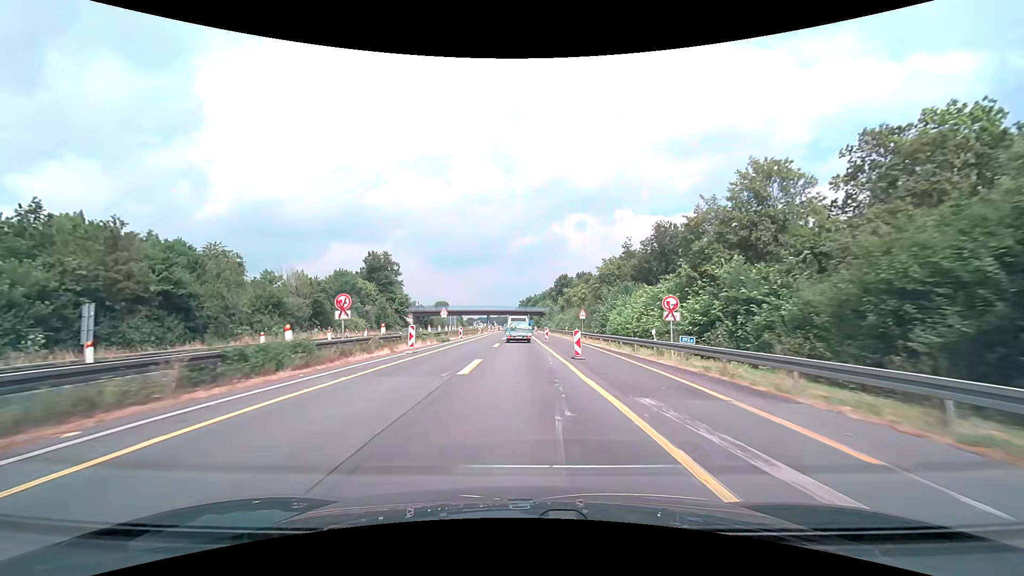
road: motorway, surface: asphalt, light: Day
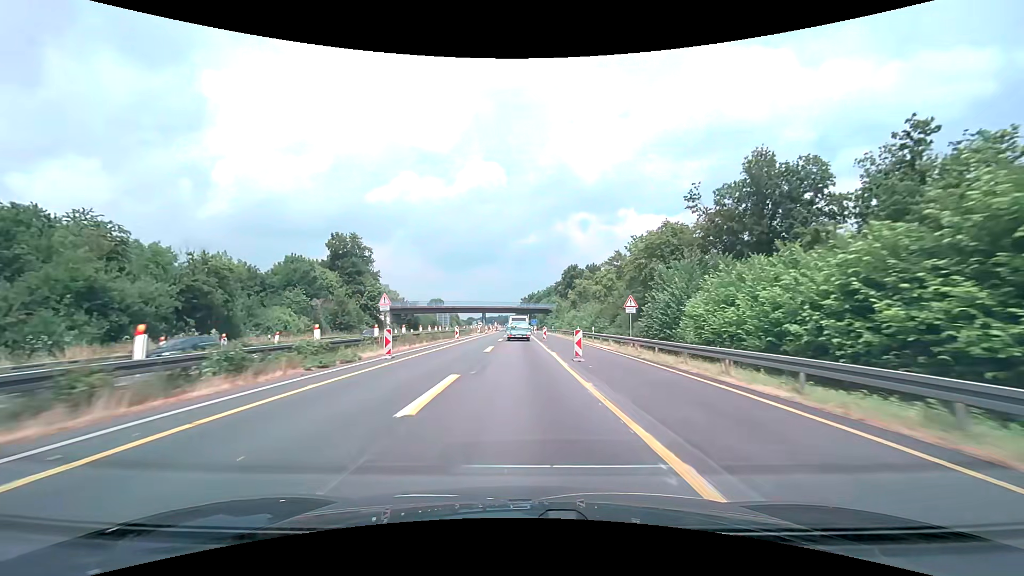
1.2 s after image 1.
(0.0, +24.5) m; 0°
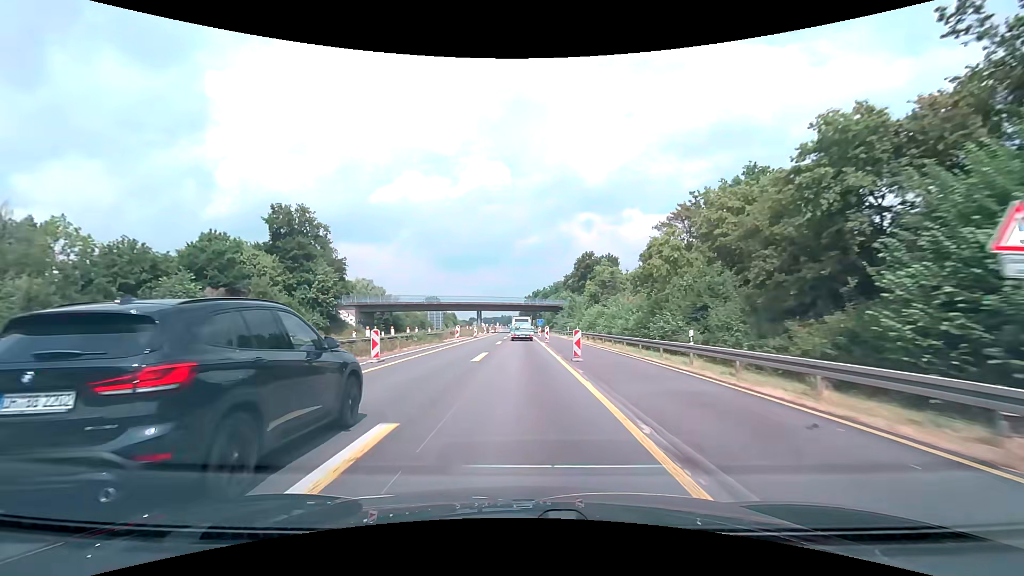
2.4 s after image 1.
(-0.1, +24.7) m; -1°
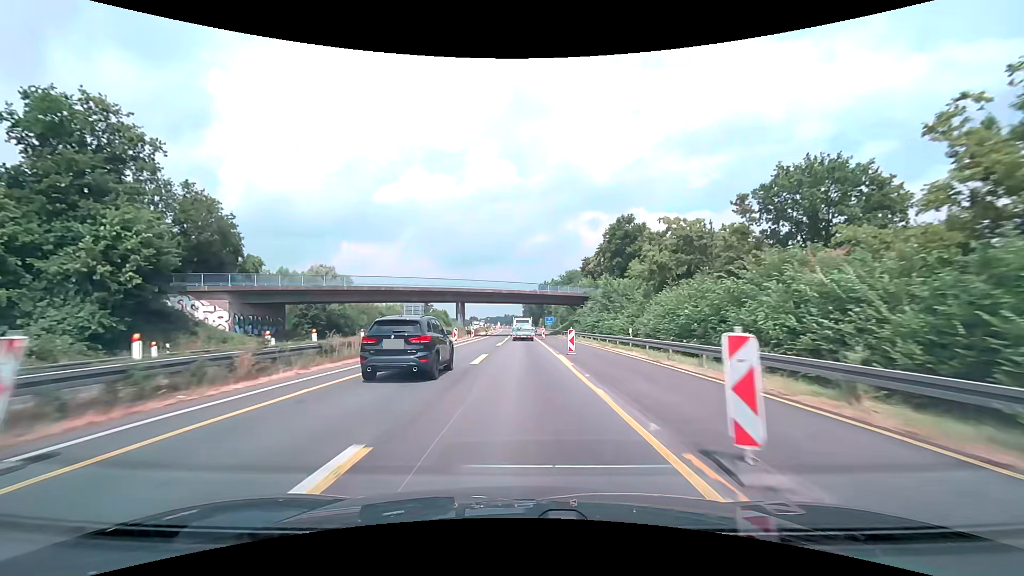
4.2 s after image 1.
(-0.2, +37.3) m; -1°
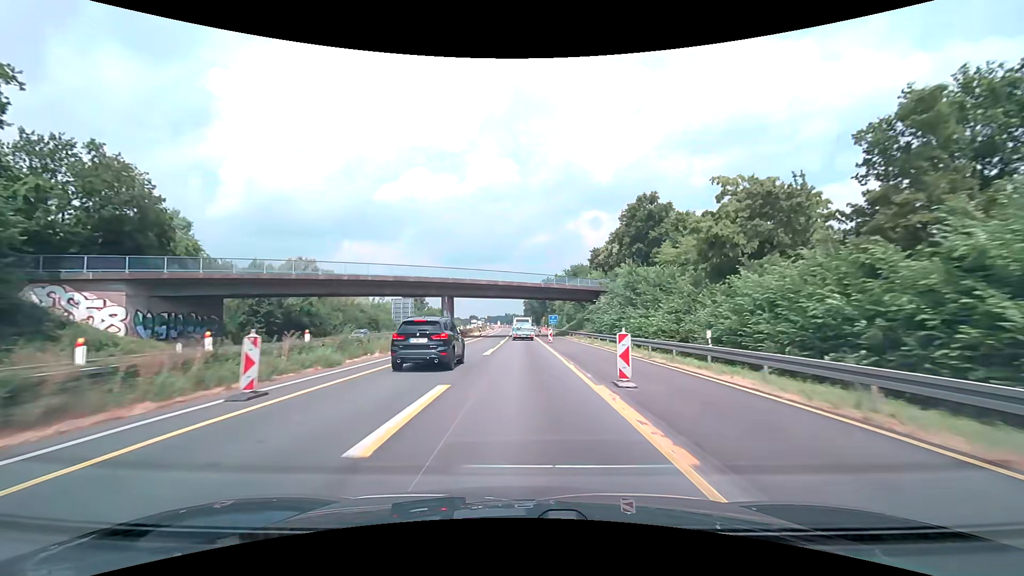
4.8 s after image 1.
(0.0, +12.5) m; 0°
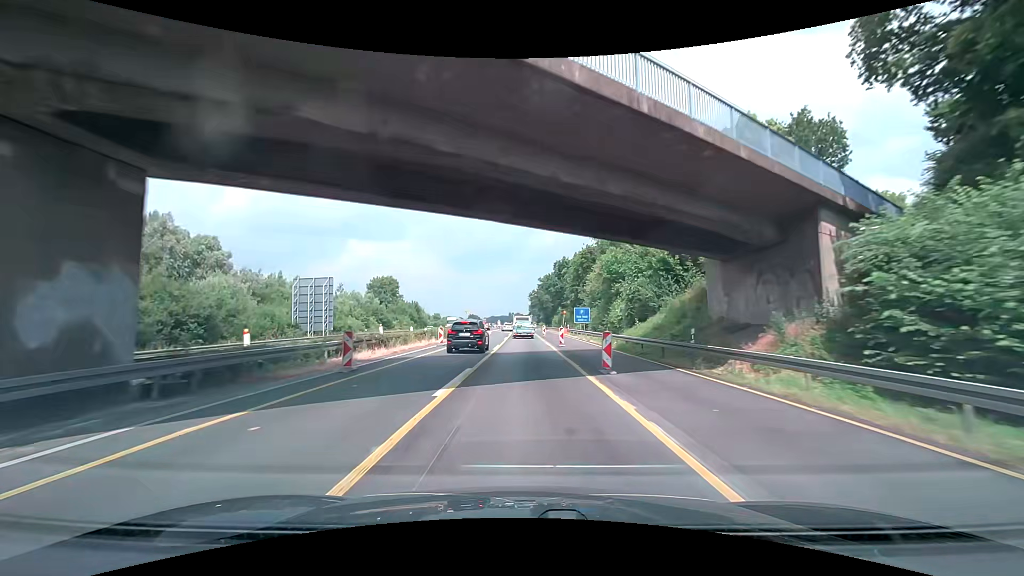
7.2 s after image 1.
(-0.3, +50.0) m; -1°
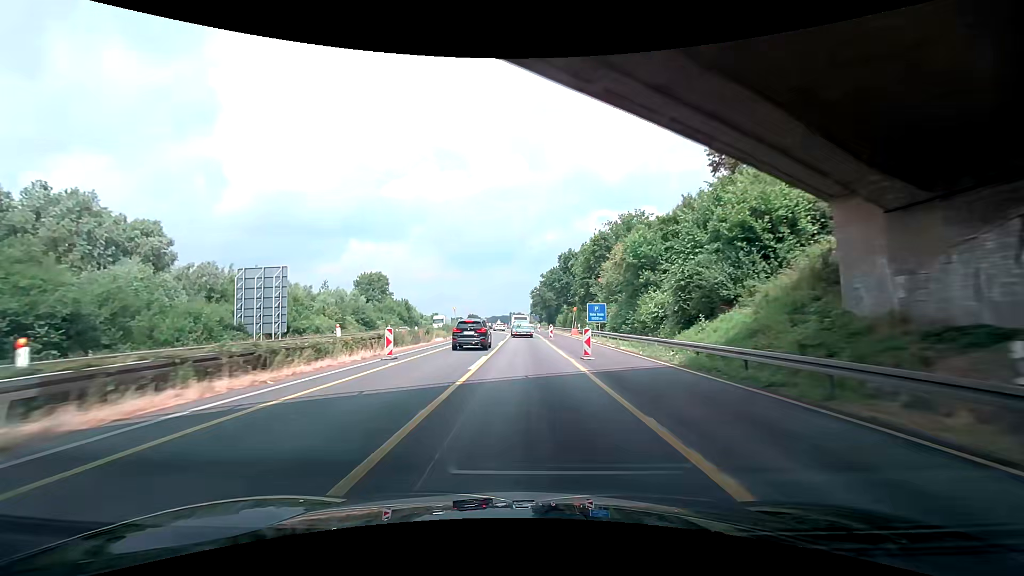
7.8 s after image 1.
(0.0, +12.5) m; 0°
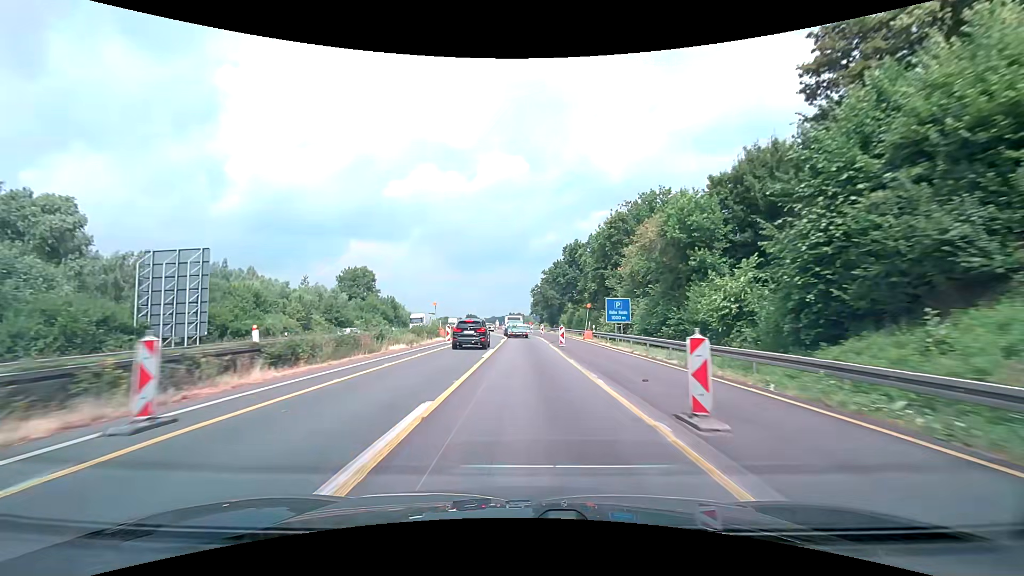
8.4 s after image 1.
(-0.2, +12.5) m; -1°
